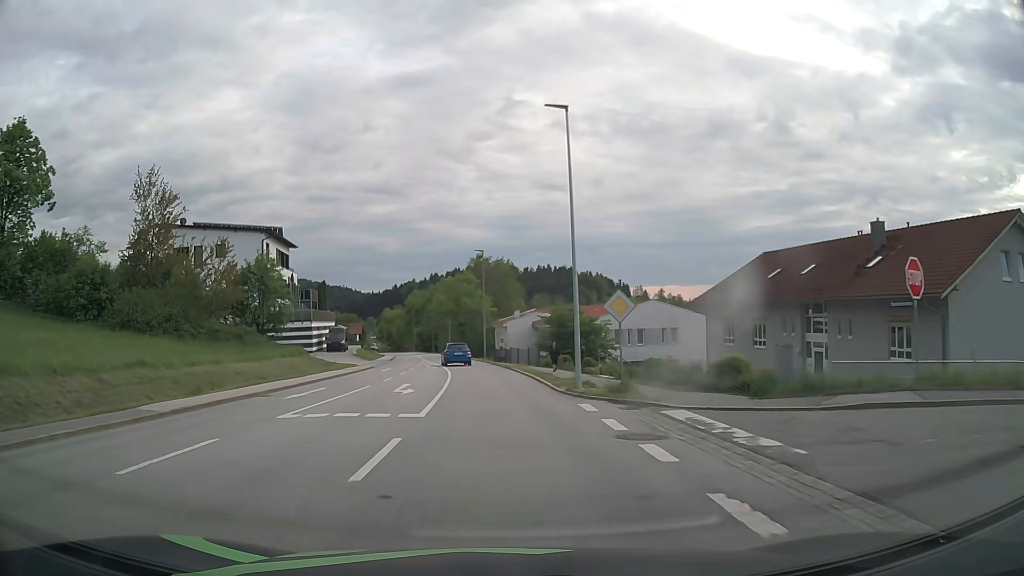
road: tertiary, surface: asphalt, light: Day
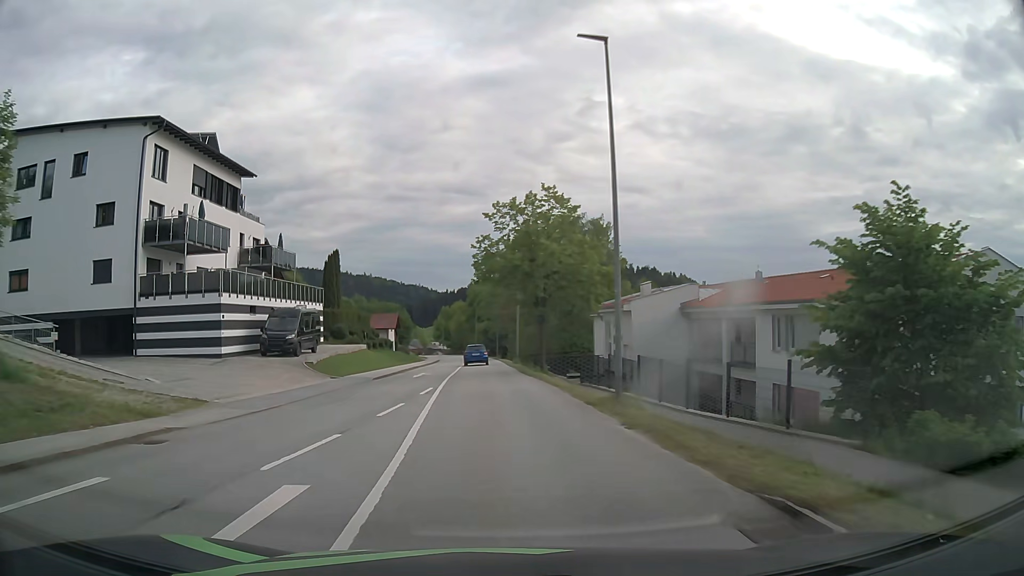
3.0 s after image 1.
(-2.2, +37.4) m; -7°
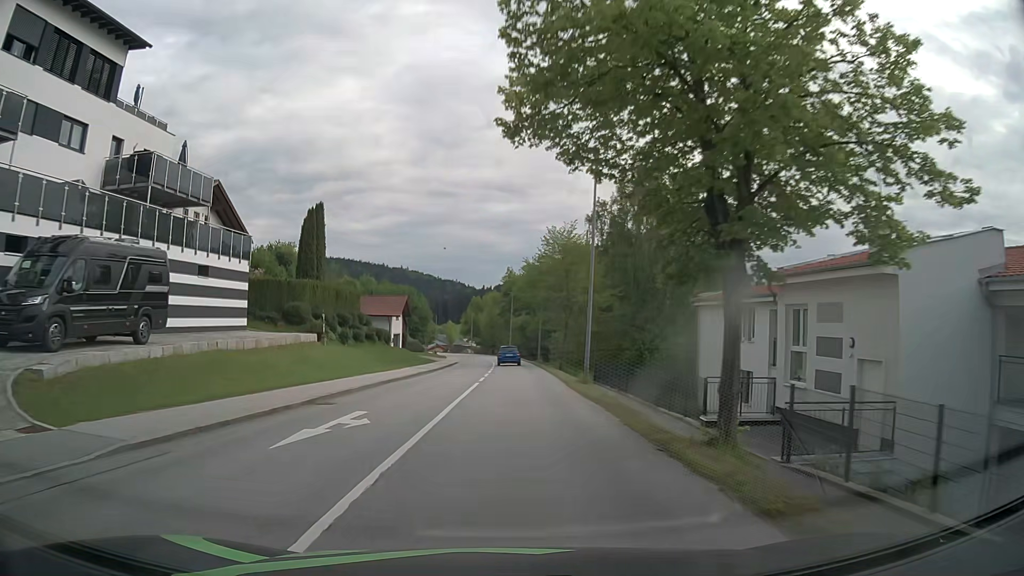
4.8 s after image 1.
(-0.8, +22.9) m; -3°
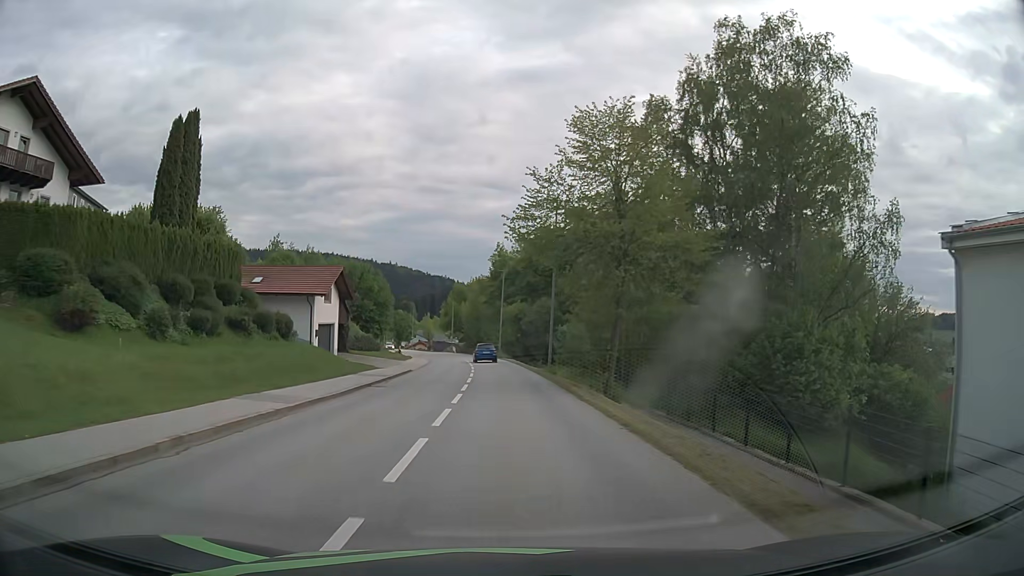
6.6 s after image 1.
(+0.3, +23.6) m; +1°
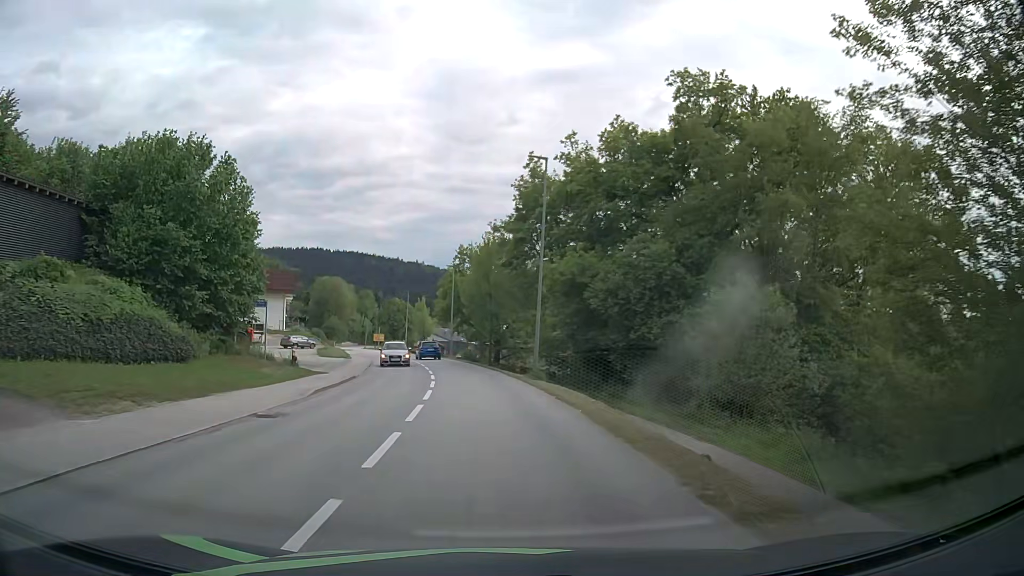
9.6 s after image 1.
(-0.5, +40.3) m; -3°
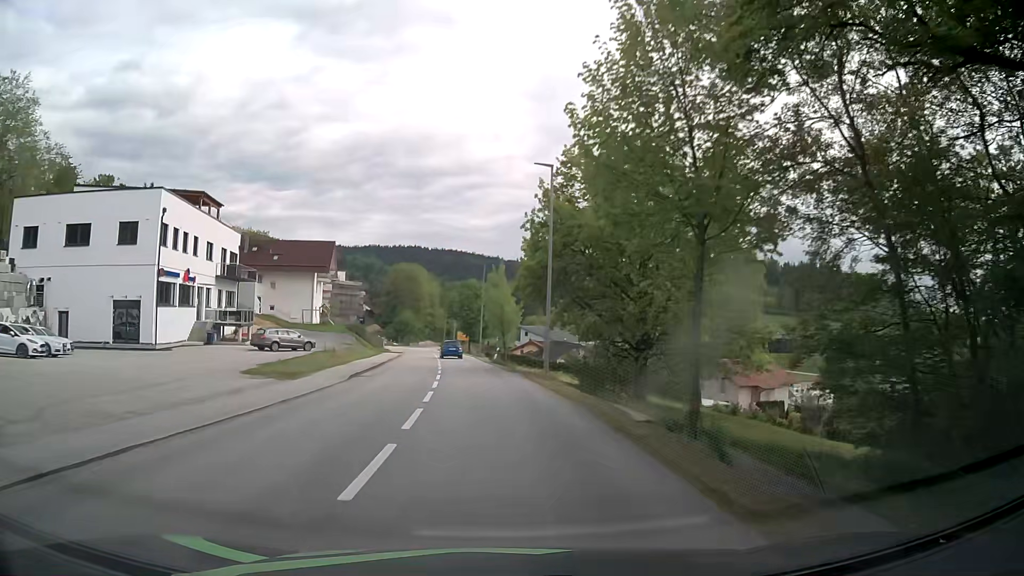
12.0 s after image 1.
(-2.0, +33.3) m; -8°
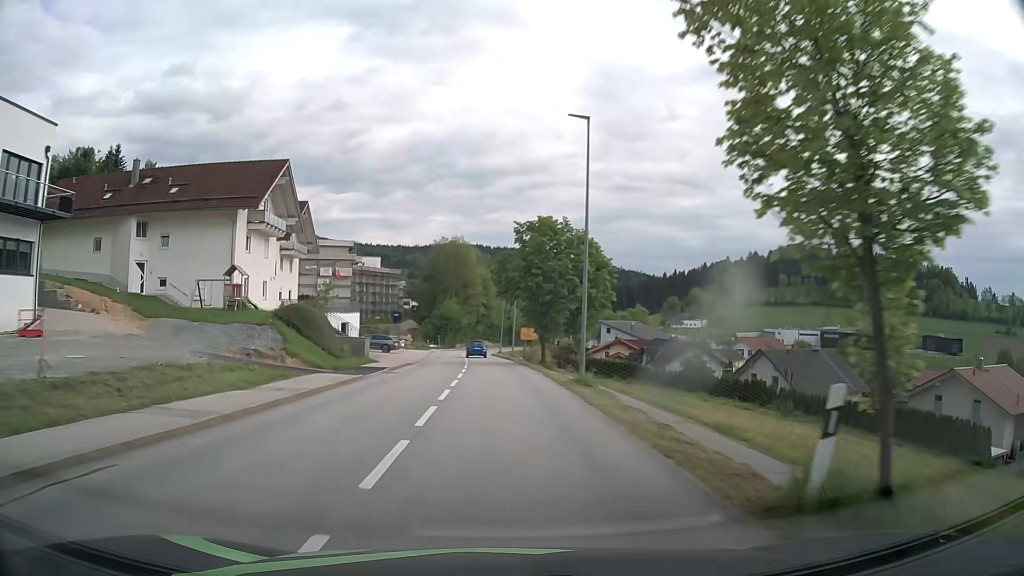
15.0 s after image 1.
(-2.5, +40.1) m; -6°
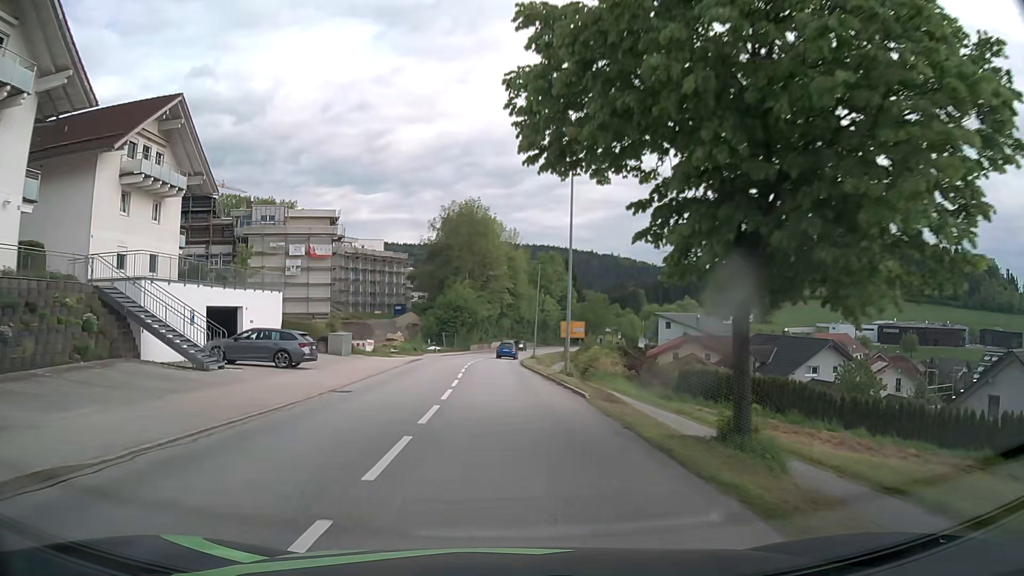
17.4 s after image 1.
(-0.4, +31.3) m; -2°
(0, +10) (0, +20) (-1, +30) (-1, +40) (-1, +50) (0, +60) (0, +70) (+2, +80) (+4, +90) (+6, +99) m
